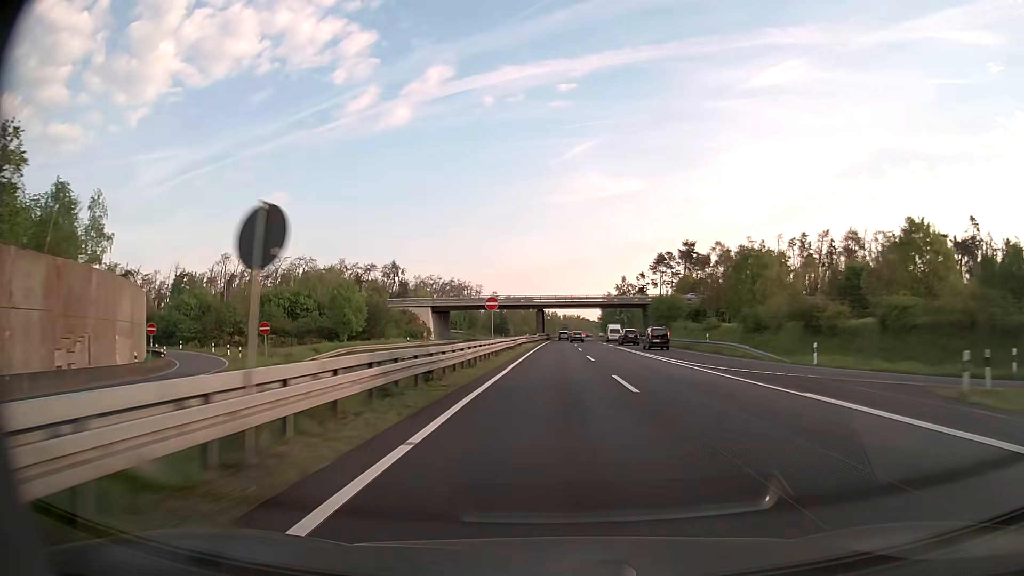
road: trunk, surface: asphalt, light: Day
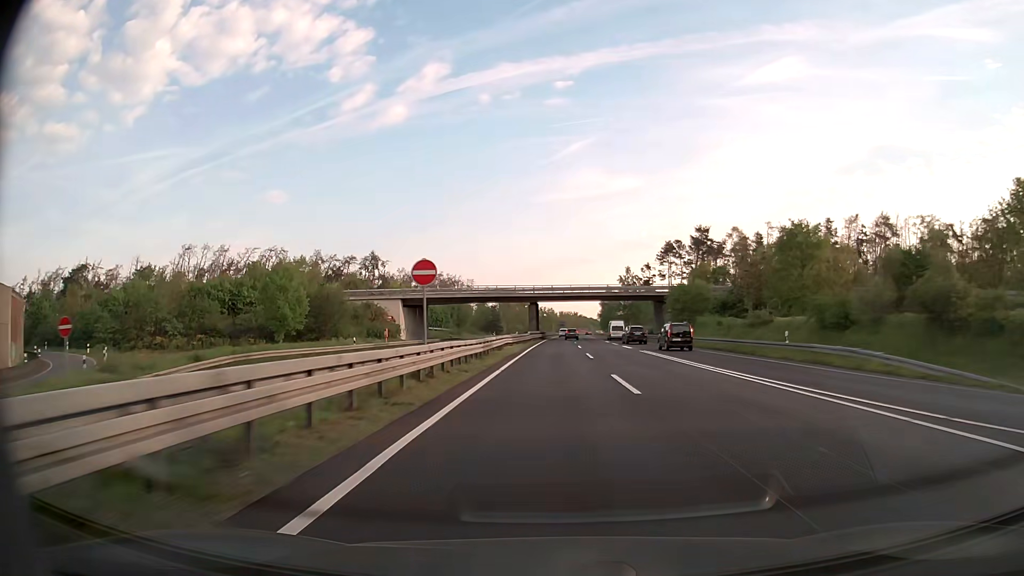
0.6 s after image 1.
(+0.1, +18.9) m; 0°
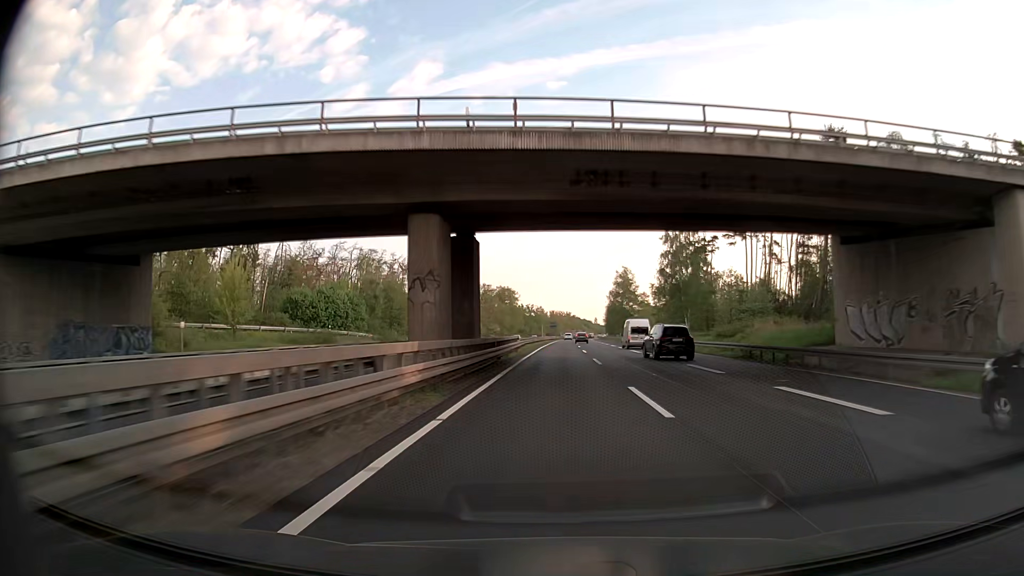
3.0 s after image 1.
(+0.3, +75.8) m; +1°
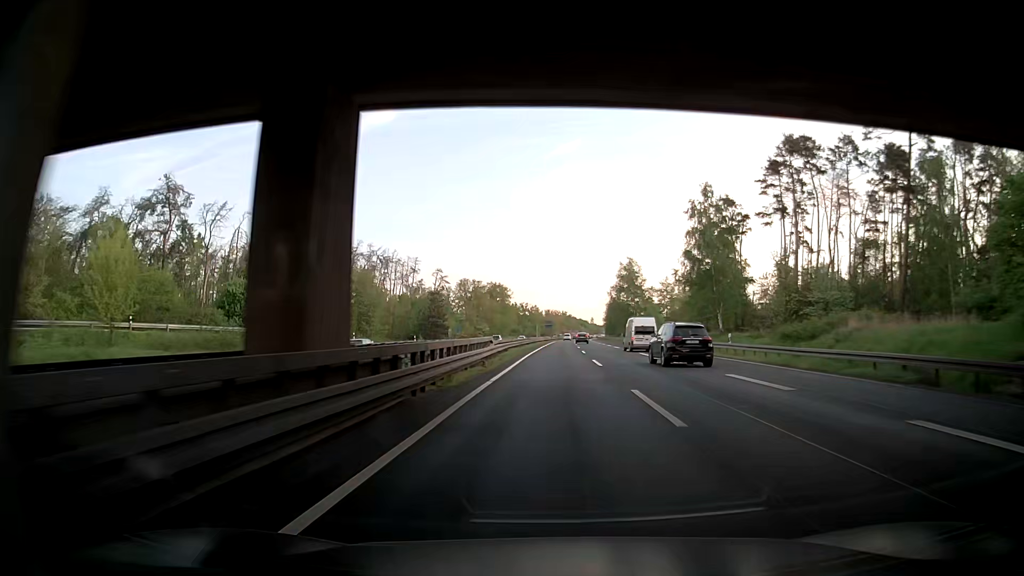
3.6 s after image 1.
(+0.1, +19.0) m; 0°
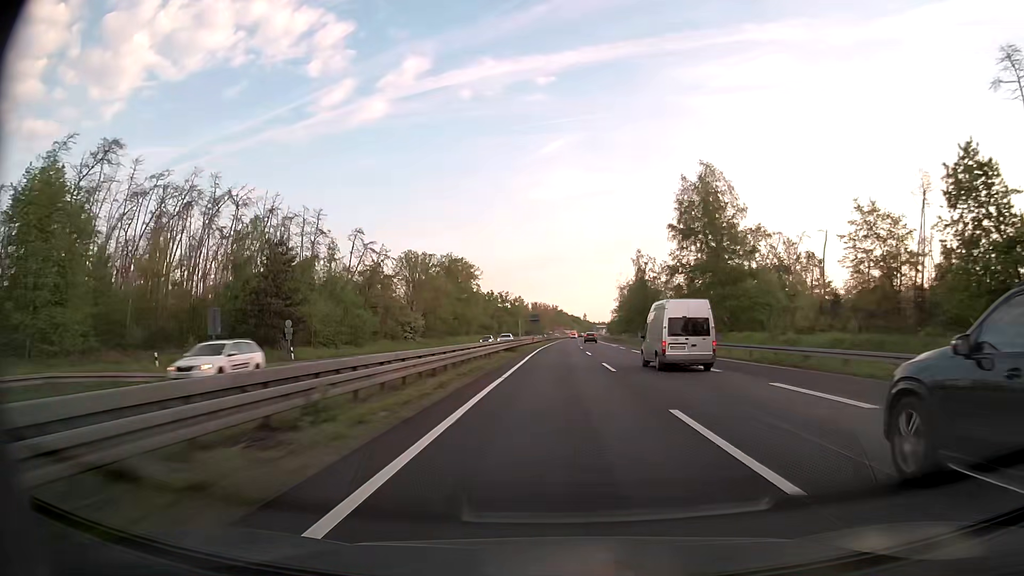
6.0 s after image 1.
(+0.1, +76.1) m; +1°
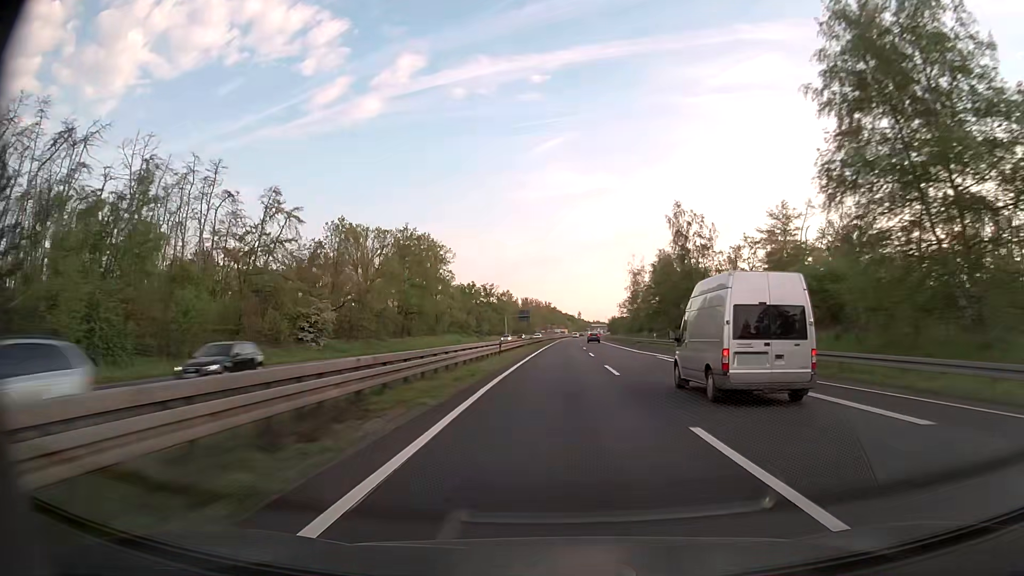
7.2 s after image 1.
(+0.1, +38.1) m; 0°
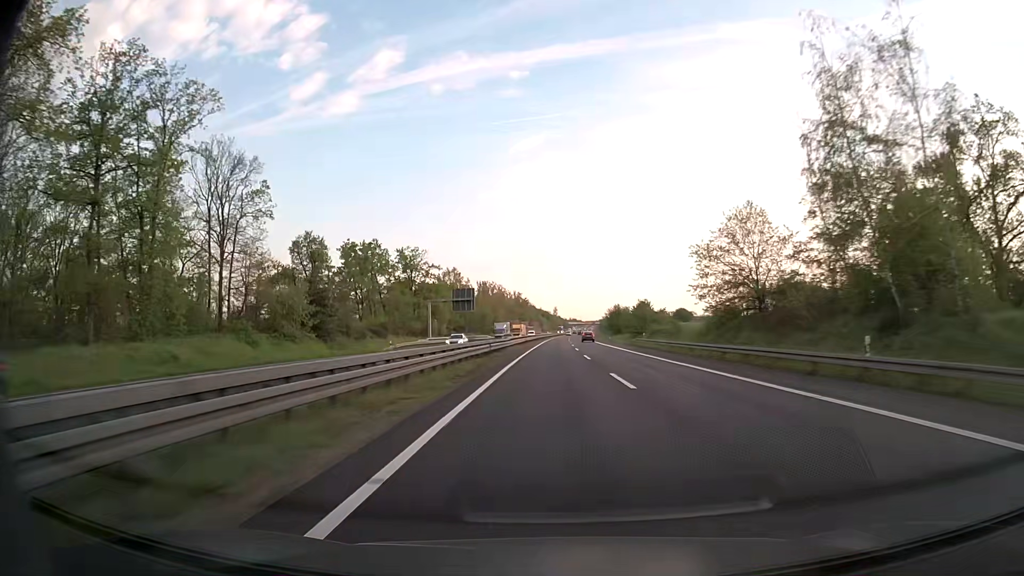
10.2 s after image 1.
(+1.4, +95.2) m; +2°
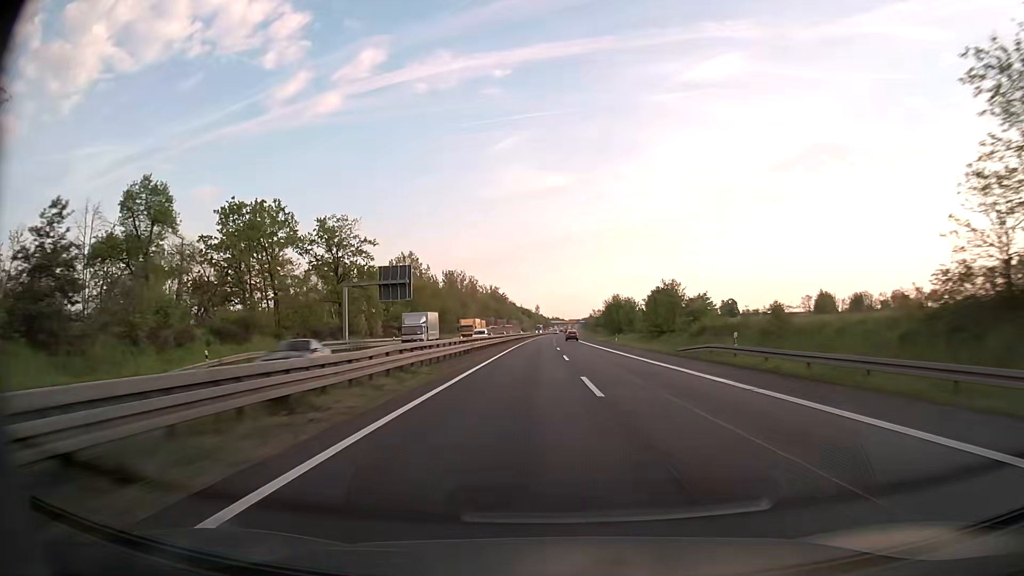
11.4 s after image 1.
(+0.5, +38.0) m; +2°
(0, +10) (0, +20) (0, +30) (0, +40) (+1, +50) (+1, +60) (+1, +70) (+1, +80) (+2, +90) (+2, +100) m
